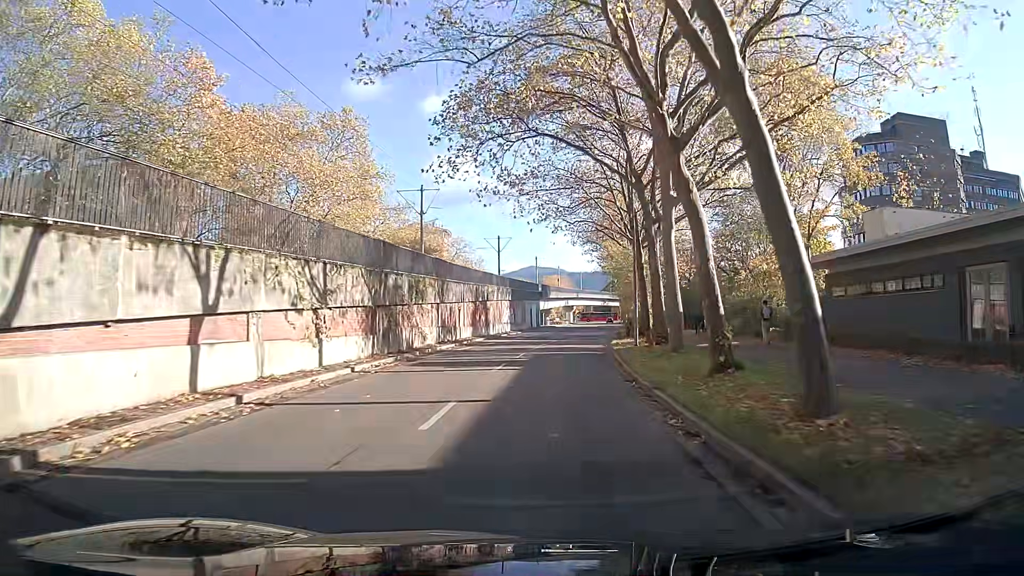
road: tertiary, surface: asphalt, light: Day
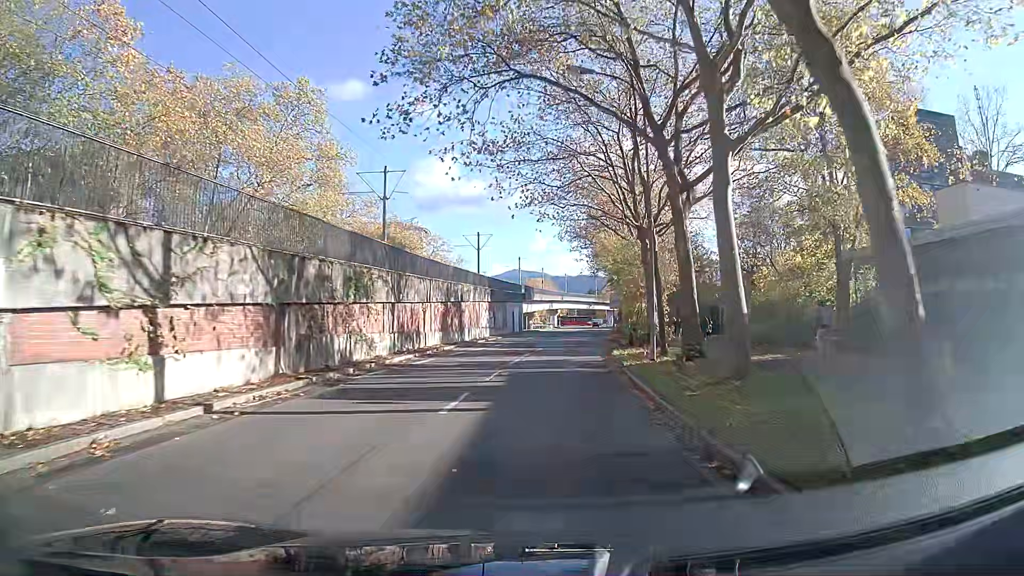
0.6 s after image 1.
(+0.1, +7.1) m; +1°
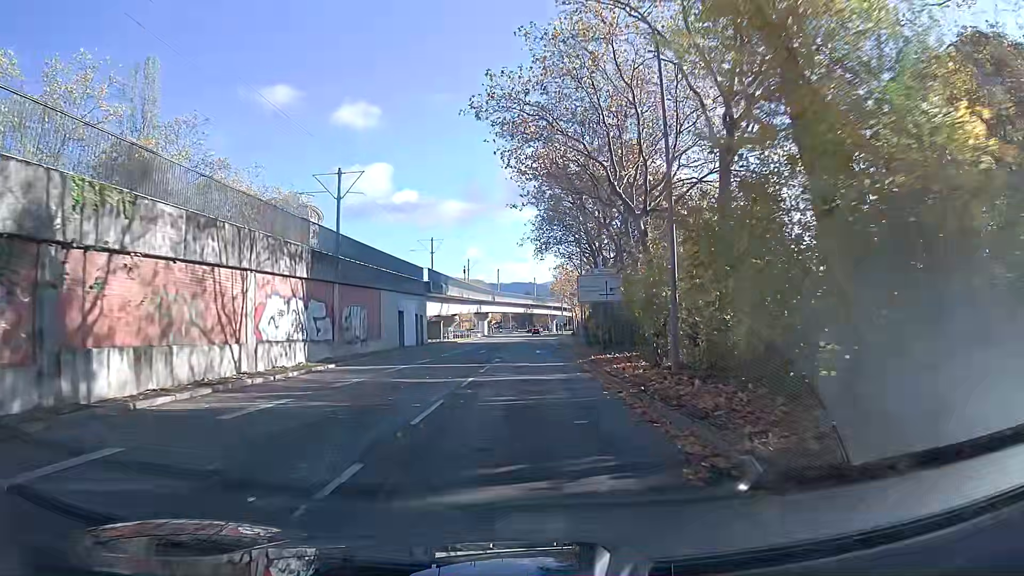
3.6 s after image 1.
(+1.8, +35.5) m; +5°
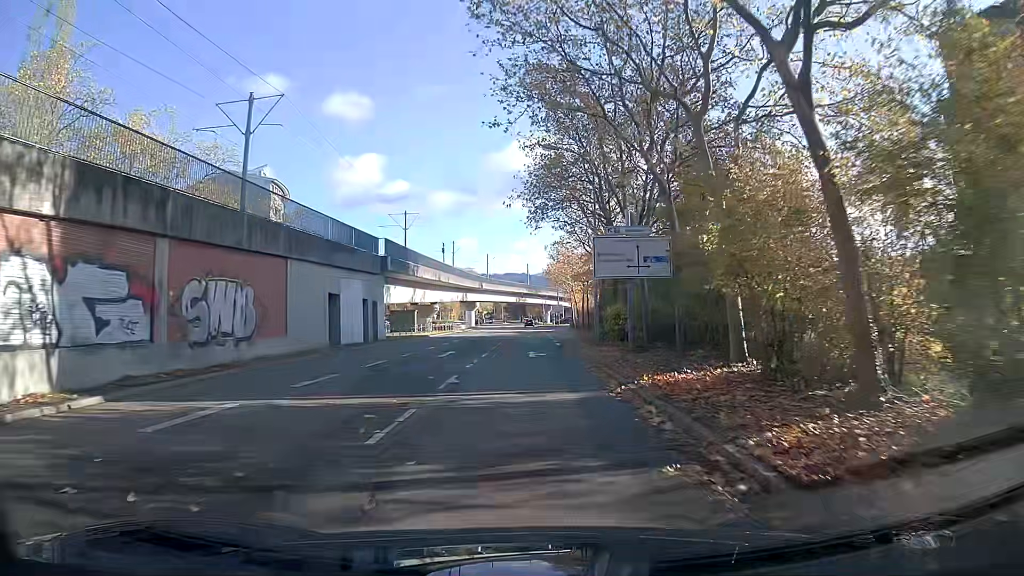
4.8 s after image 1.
(+0.1, +14.2) m; 0°
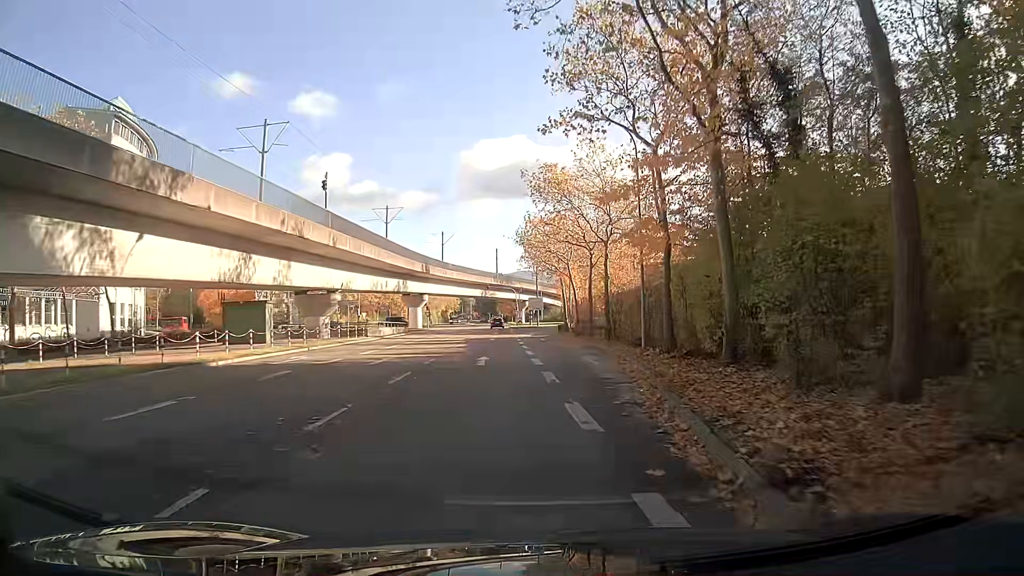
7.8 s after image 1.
(+0.6, +35.0) m; +3°
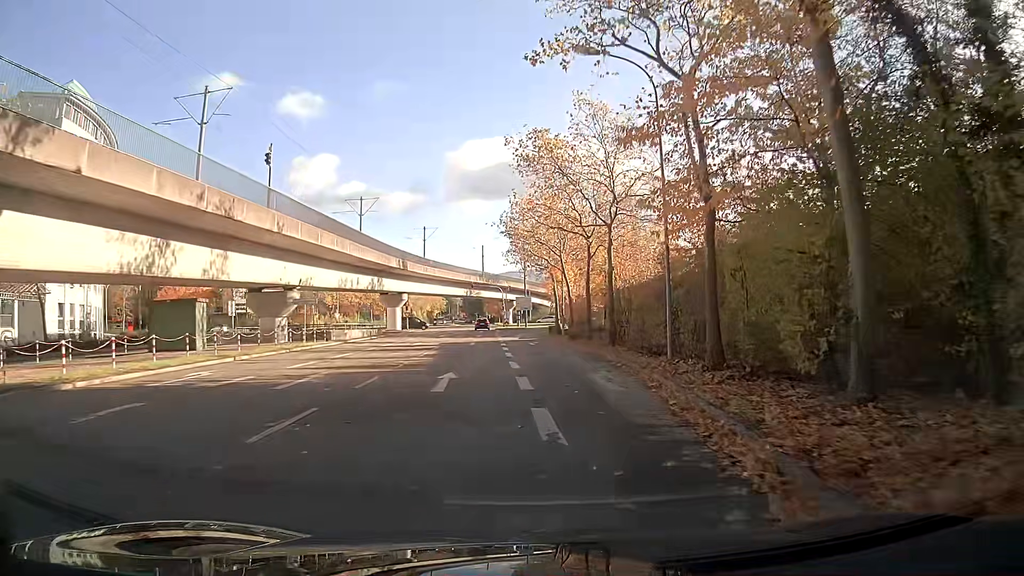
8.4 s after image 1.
(0.0, +6.7) m; 0°
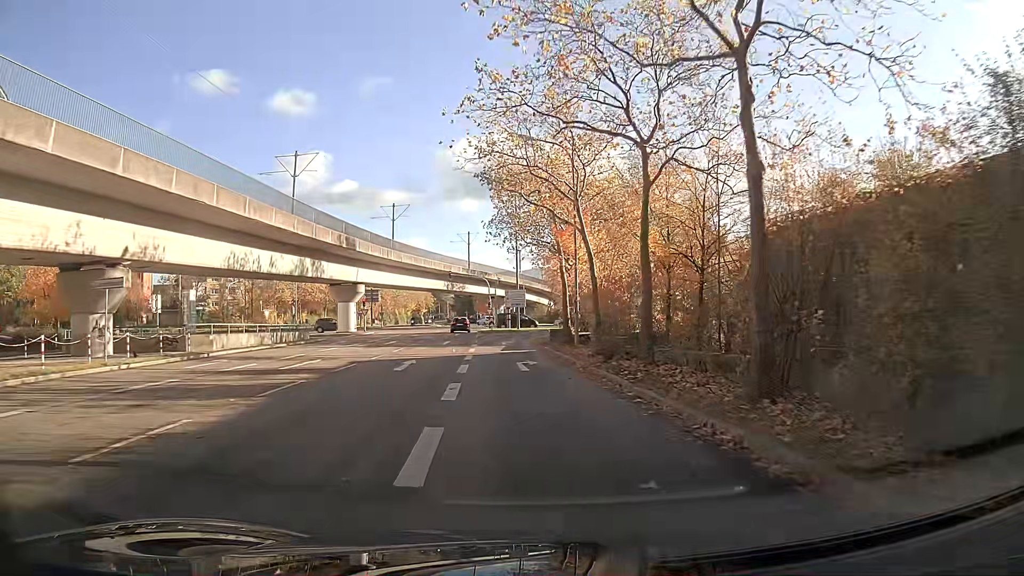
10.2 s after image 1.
(+0.1, +19.5) m; 0°
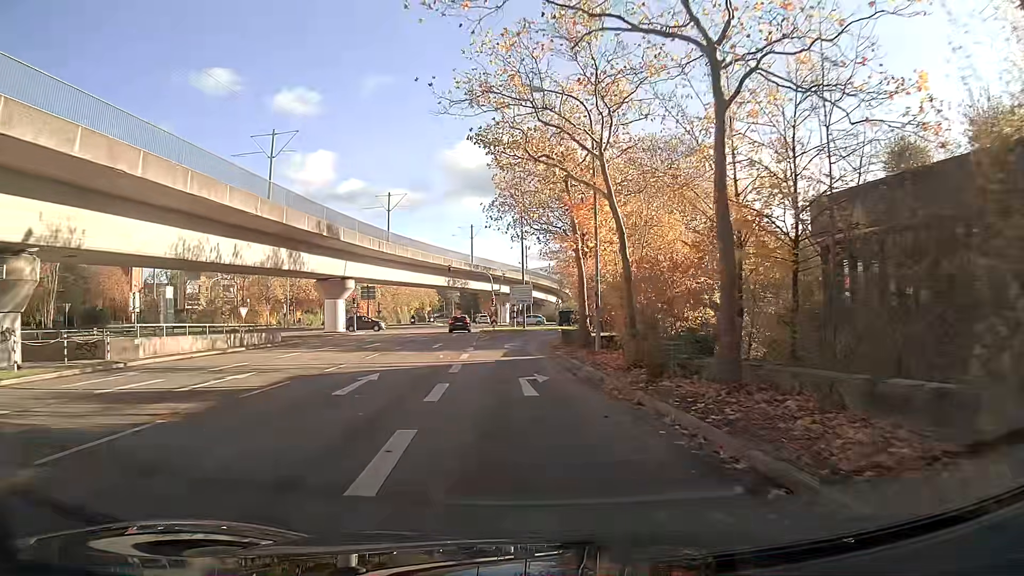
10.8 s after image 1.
(0.0, +6.3) m; -1°
